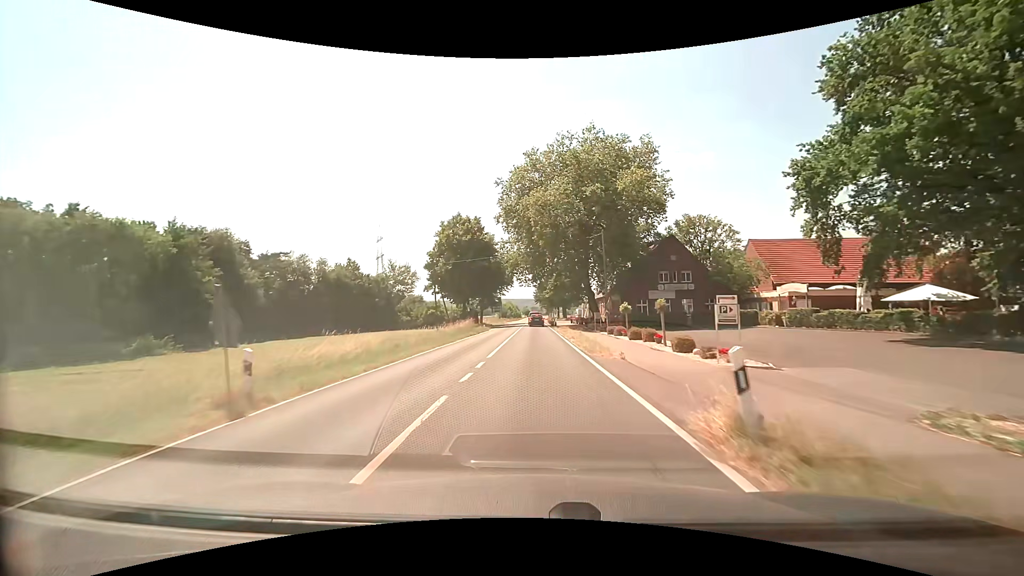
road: secondary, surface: asphalt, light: Day
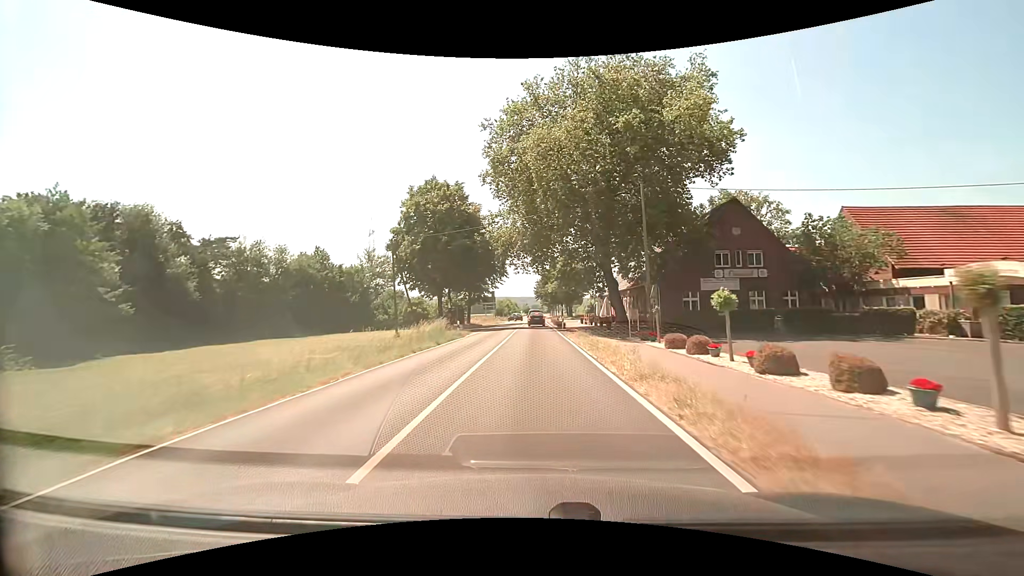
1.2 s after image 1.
(0.0, +17.5) m; 0°
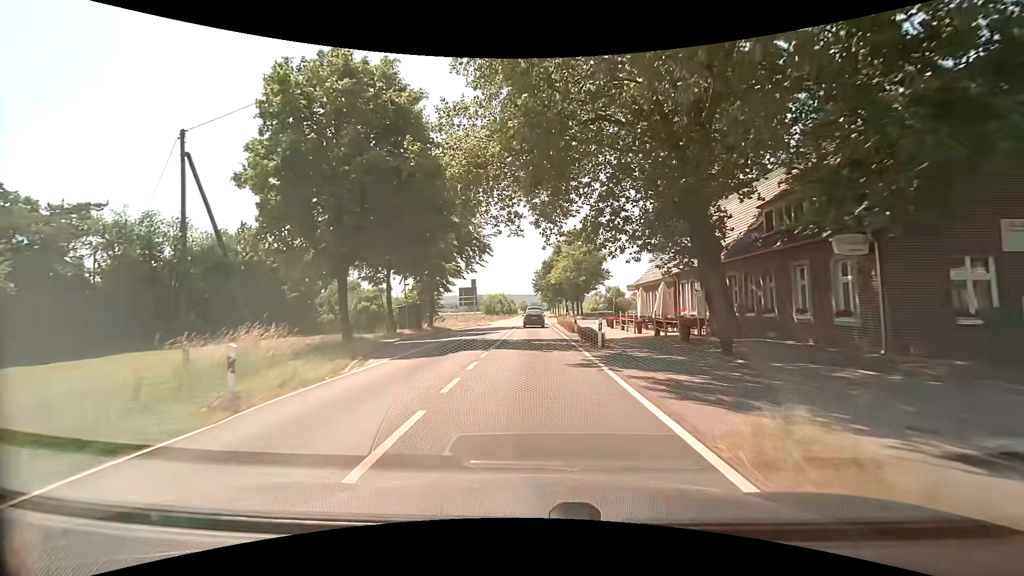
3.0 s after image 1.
(0.0, +24.8) m; 0°
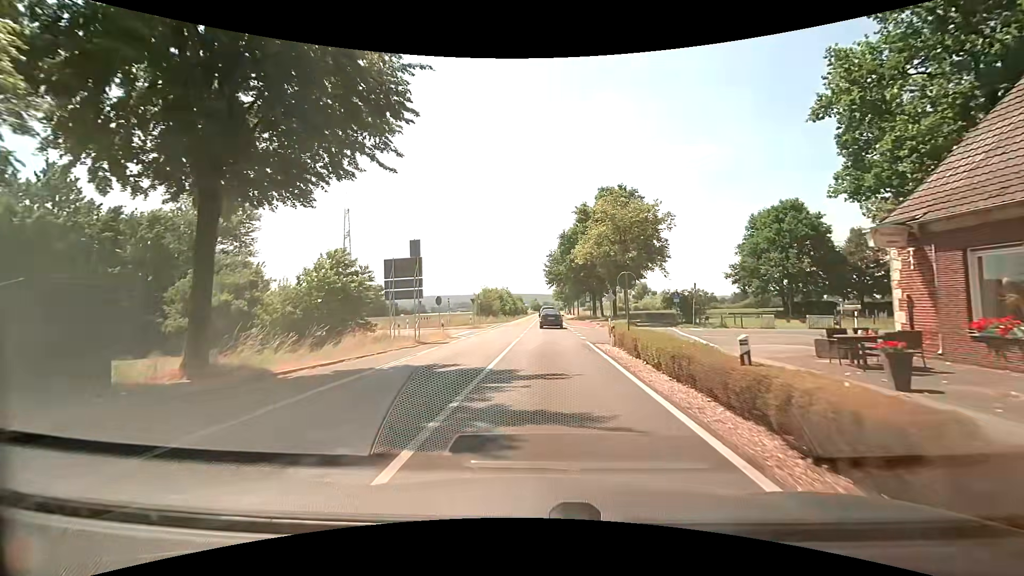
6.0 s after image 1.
(-0.2, +31.5) m; -2°
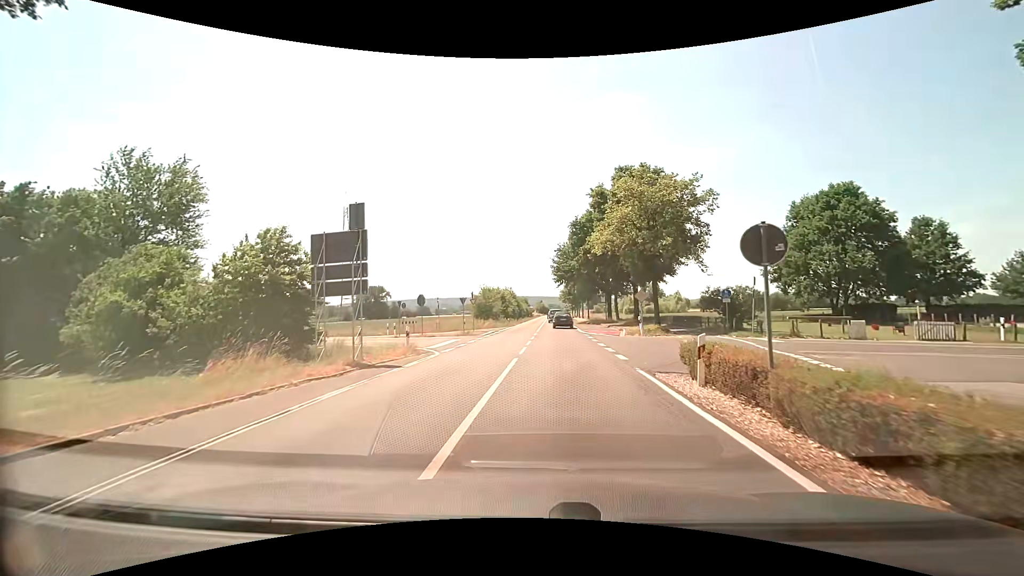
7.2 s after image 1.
(0.0, +9.3) m; -1°
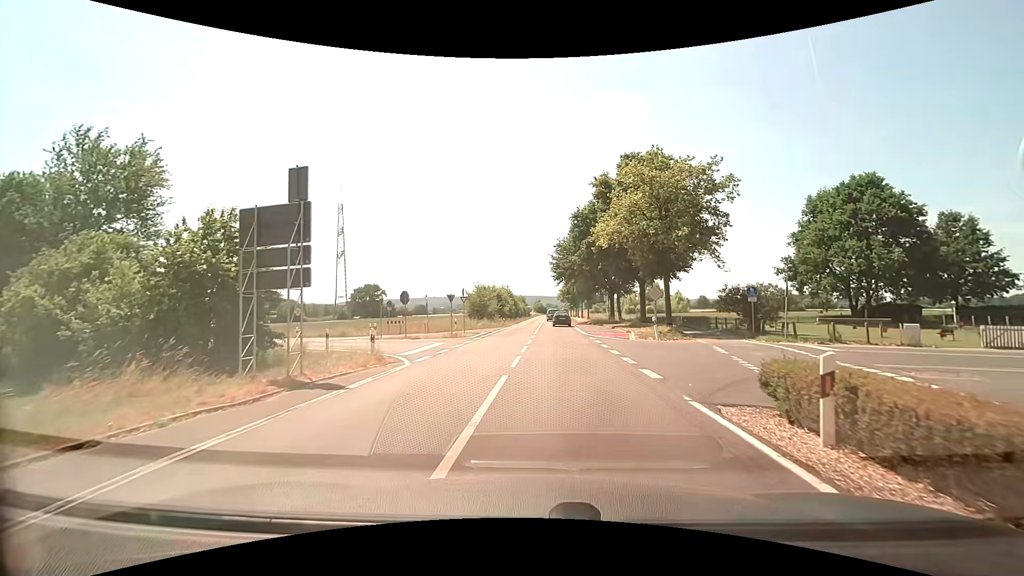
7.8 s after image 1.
(0.0, +4.1) m; +1°
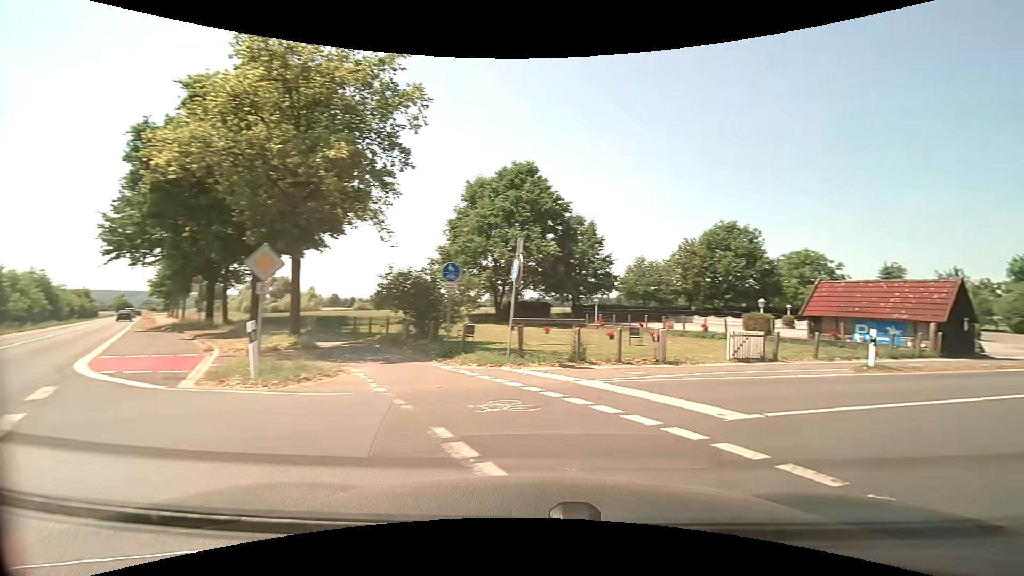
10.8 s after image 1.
(+2.6, +15.2) m; +41°
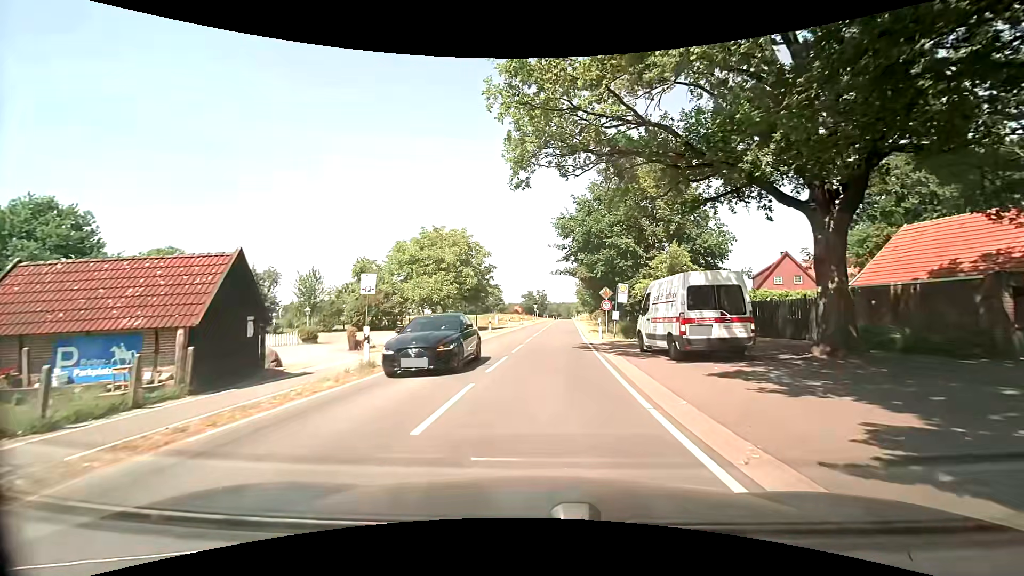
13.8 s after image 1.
(+9.7, +11.2) m; +58°
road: tertiary
(0, +10) (+1, +20) (+2, +30) (+2, +40) (+3, +50) (+4, +60) (+5, +70) (+6, +80) (+6, +90) (+7, +100) m
